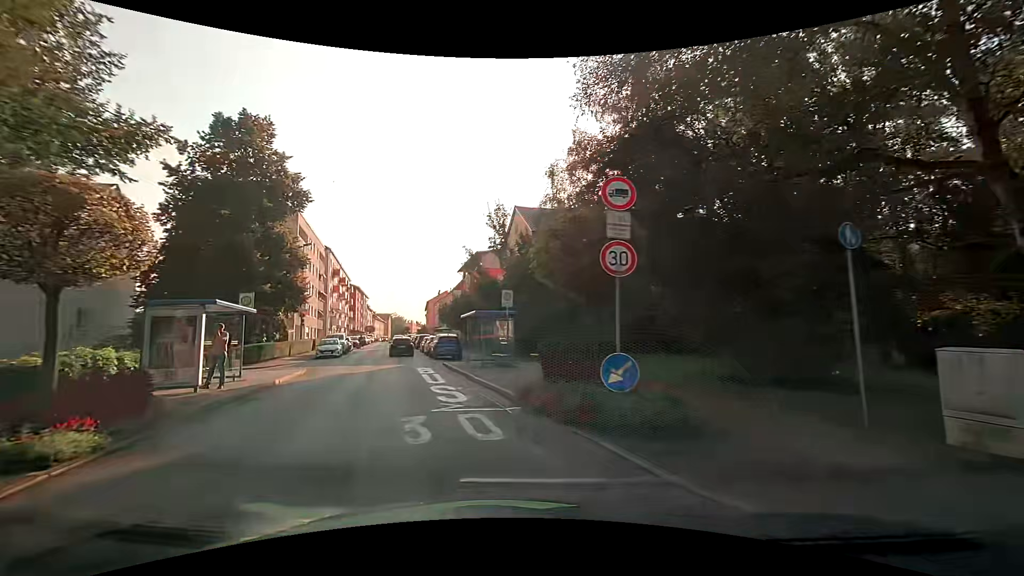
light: Day
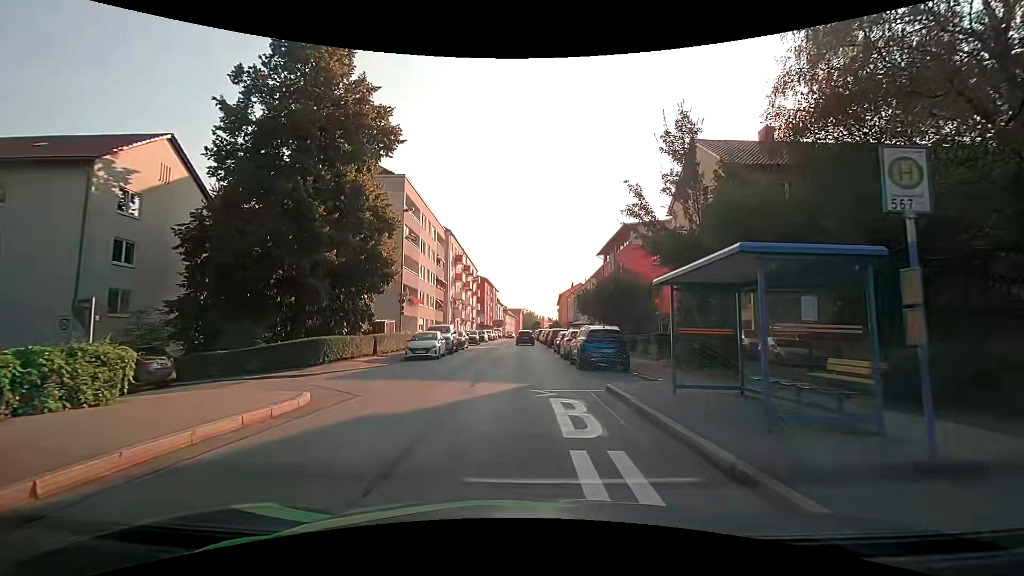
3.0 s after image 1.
(-2.6, +13.7) m; -14°
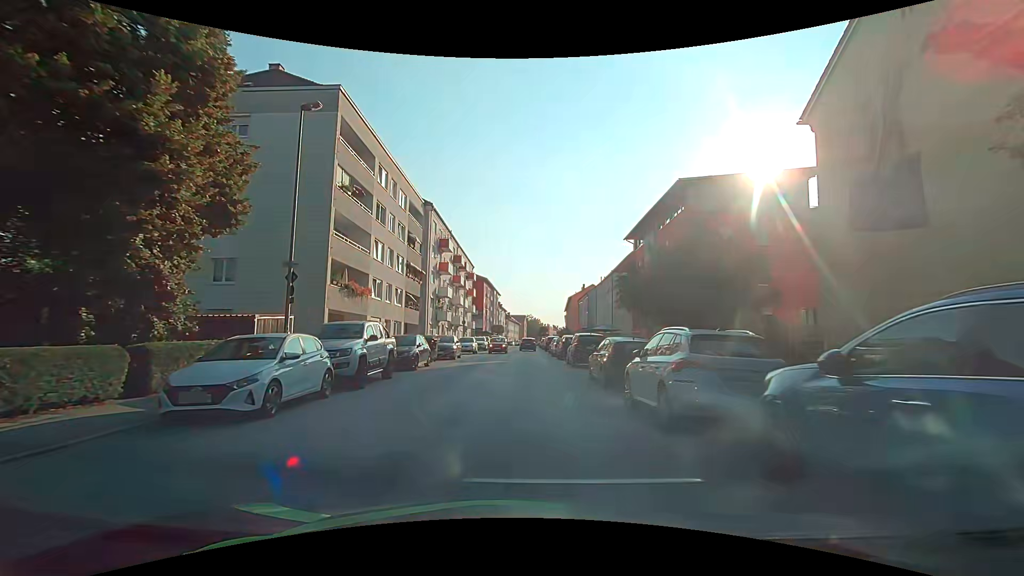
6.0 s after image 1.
(-0.4, +17.6) m; -1°
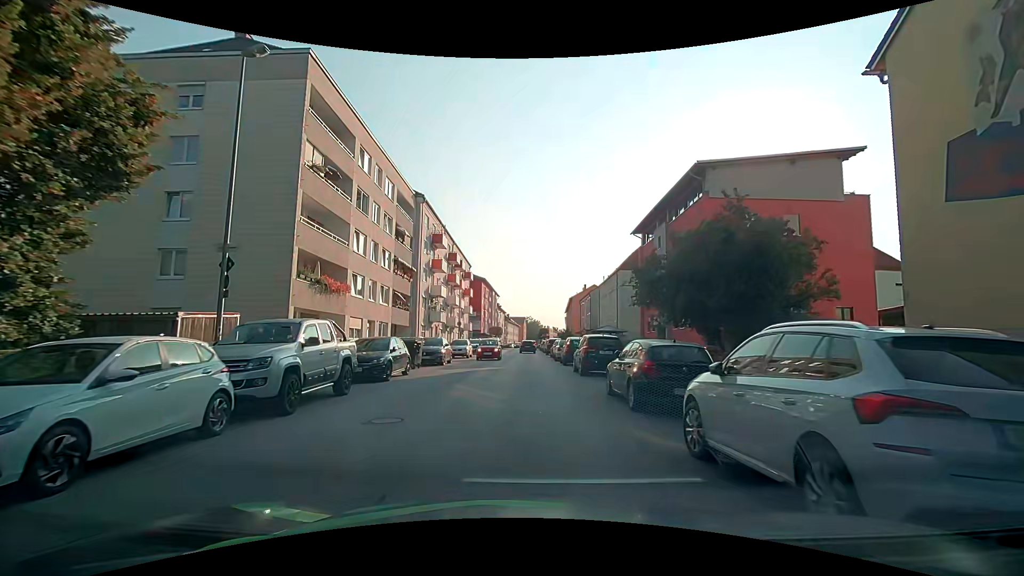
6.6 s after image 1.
(0.0, +4.0) m; 0°
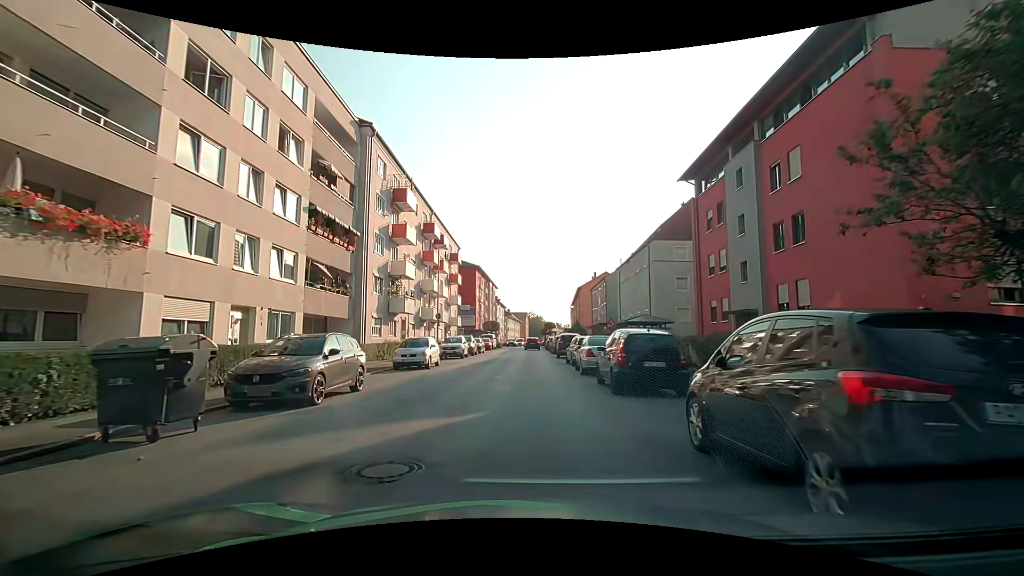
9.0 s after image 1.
(0.0, +15.6) m; 0°
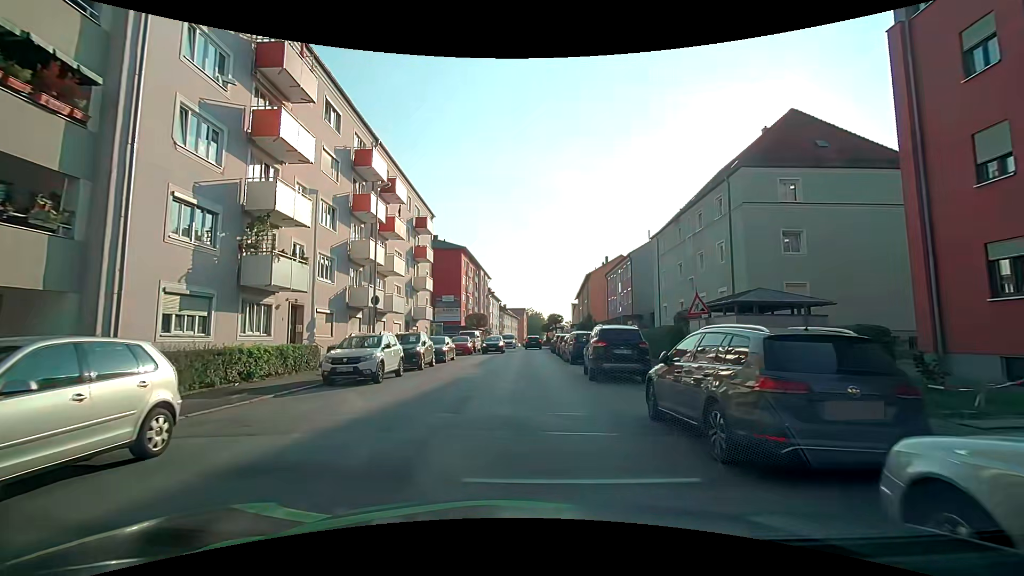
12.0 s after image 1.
(-0.1, +18.6) m; +1°
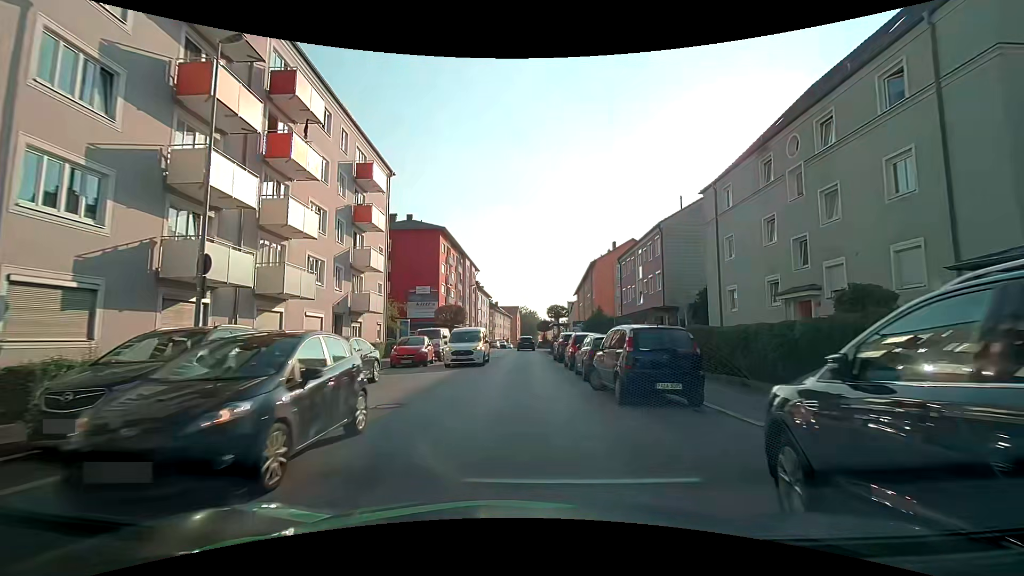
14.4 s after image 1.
(-0.2, +14.4) m; 0°
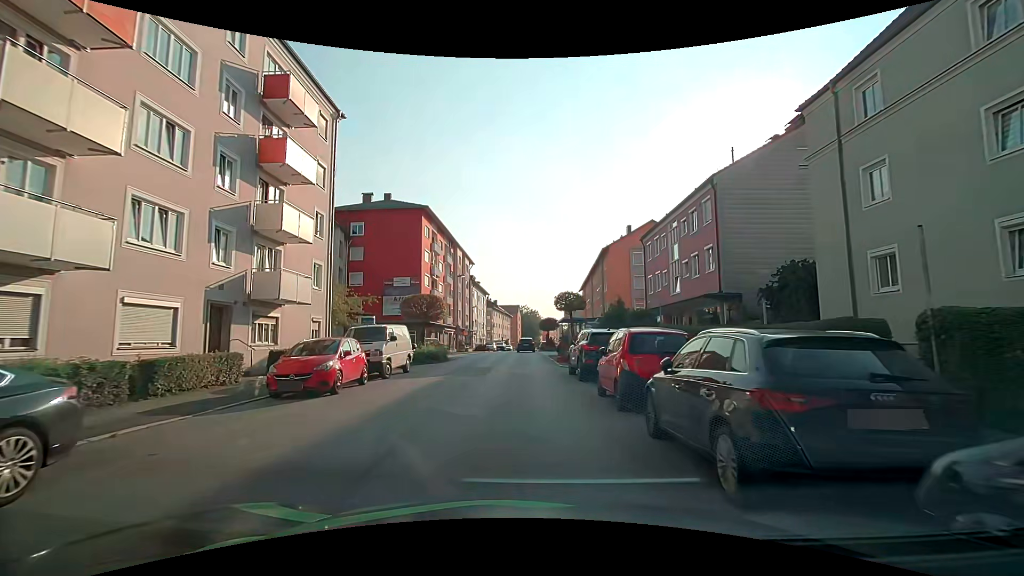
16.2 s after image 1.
(+0.1, +11.0) m; 0°
